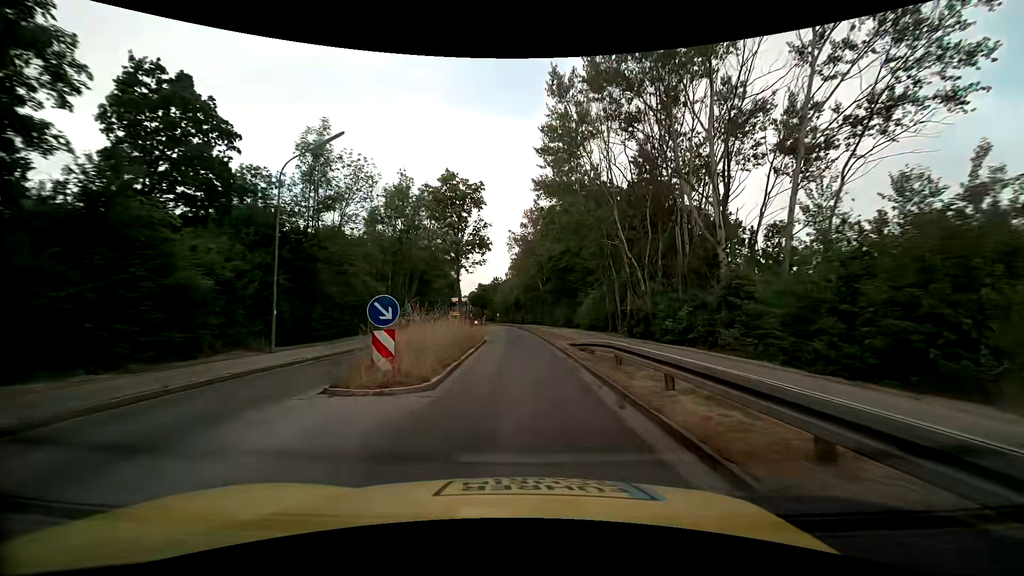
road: tertiary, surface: asphalt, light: Day
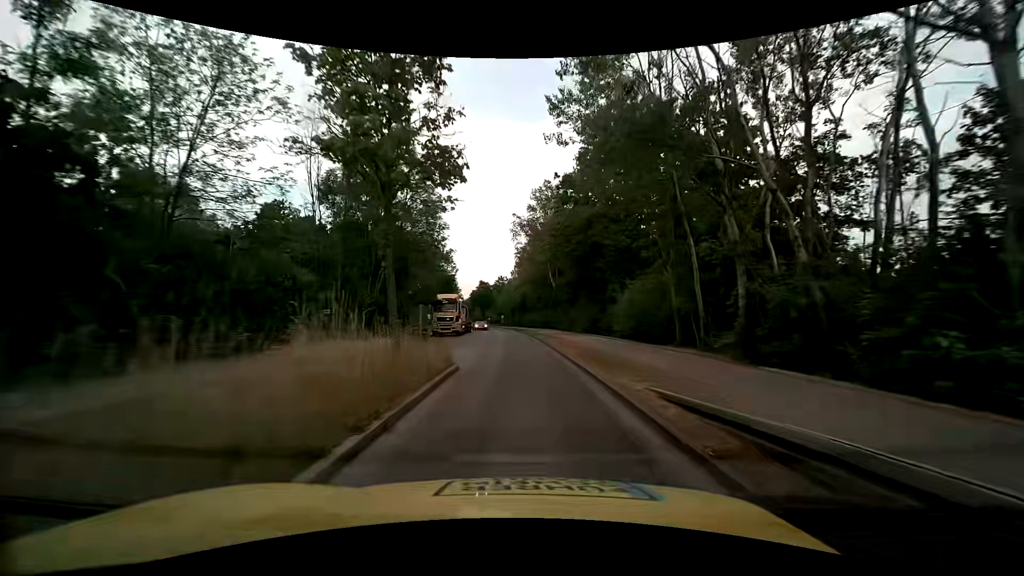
(-0.2, +13.8) m; -1°
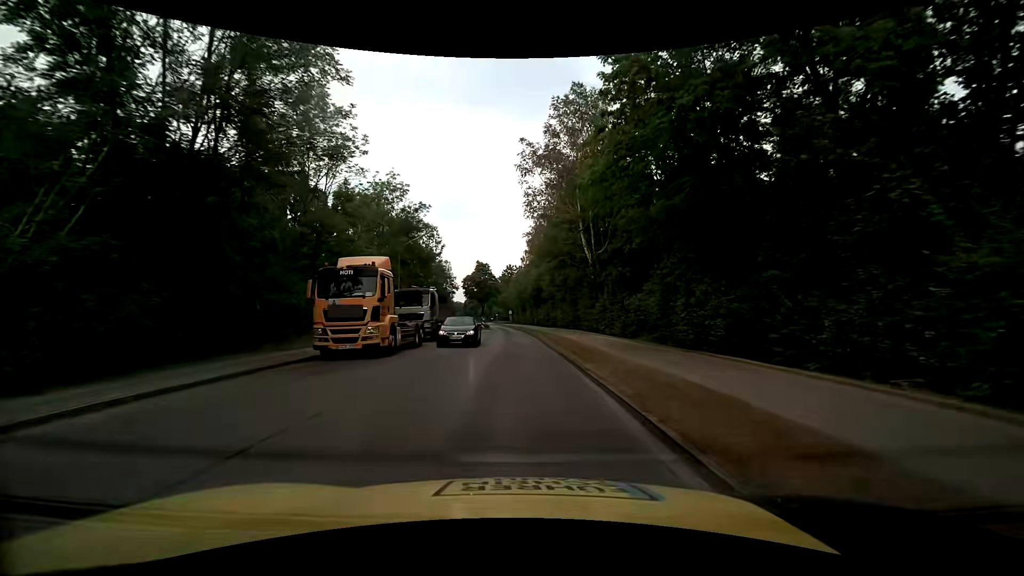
(-0.2, +25.1) m; -1°
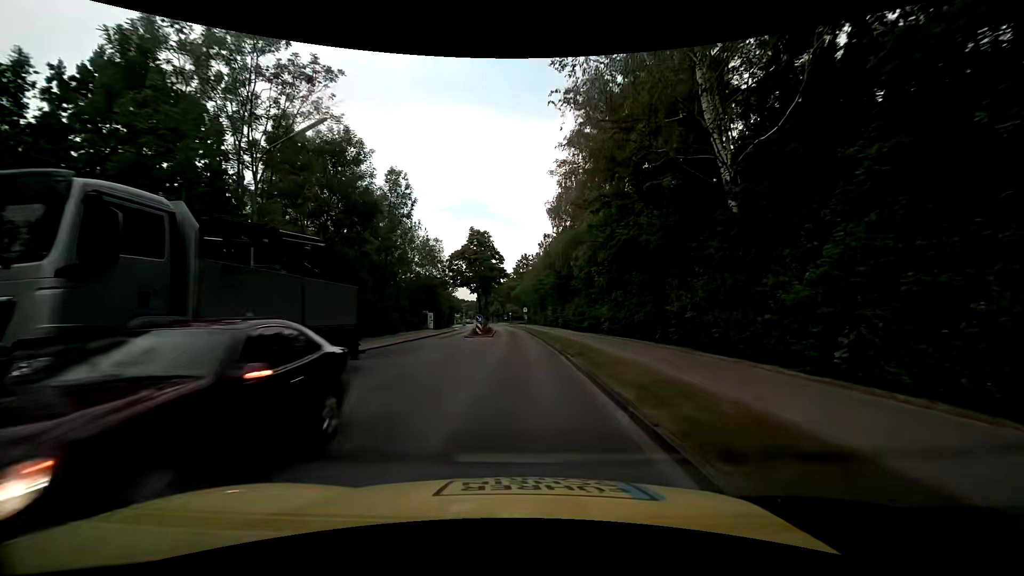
(-0.6, +23.5) m; -3°
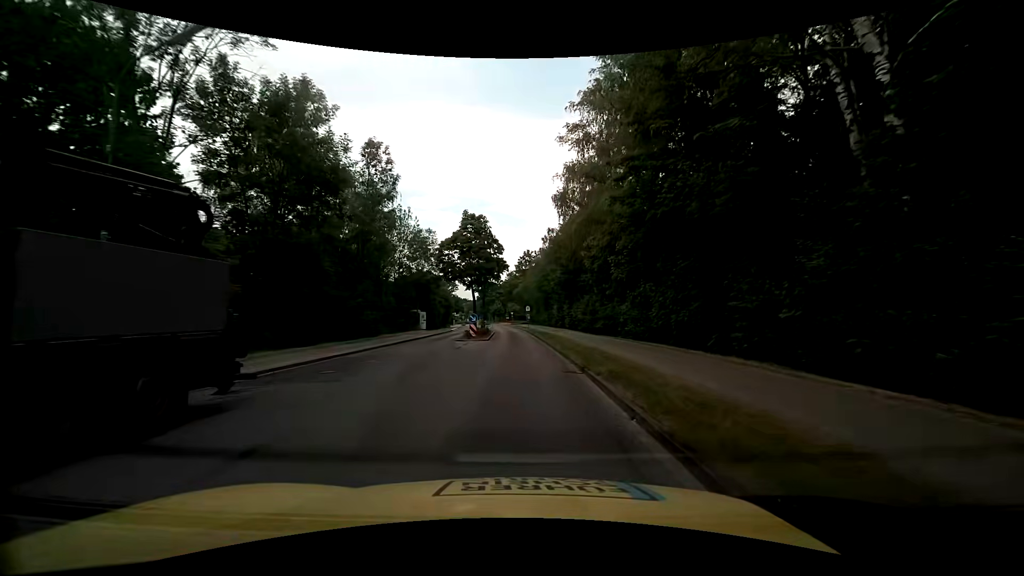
(0.0, +6.1) m; 0°
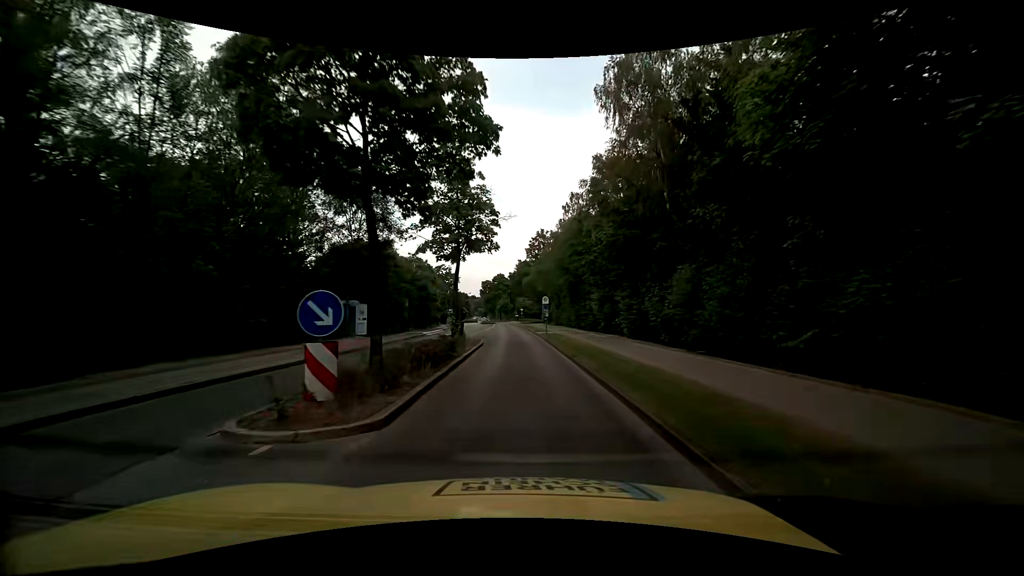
(-0.5, +24.8) m; -1°
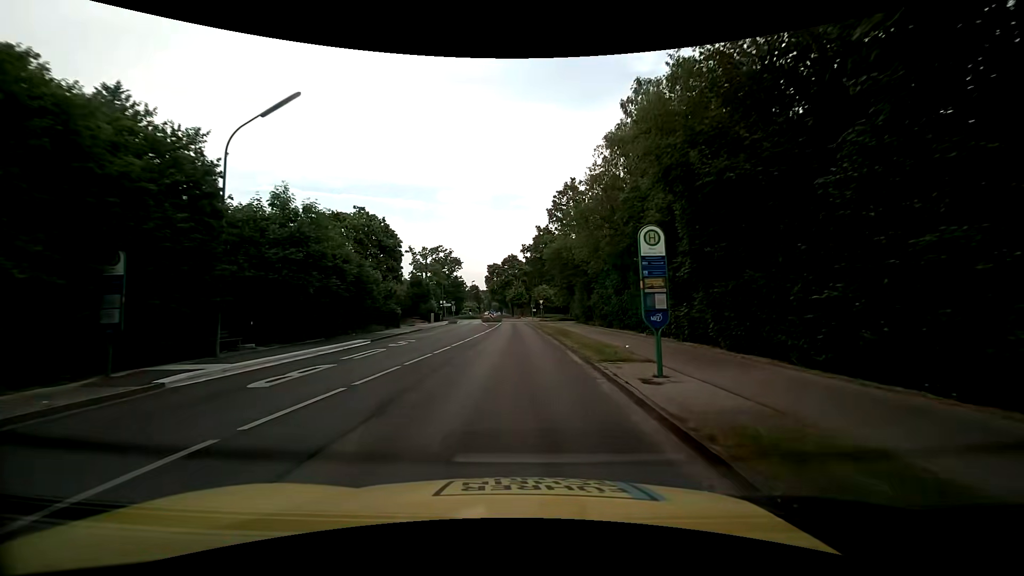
(-0.5, +31.2) m; -2°
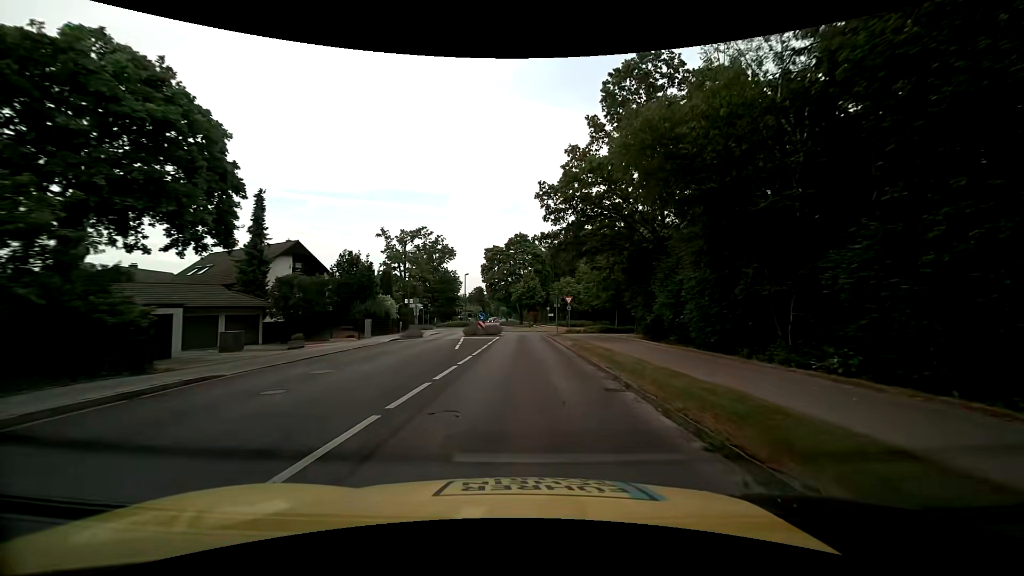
(-0.5, +30.2) m; -1°
